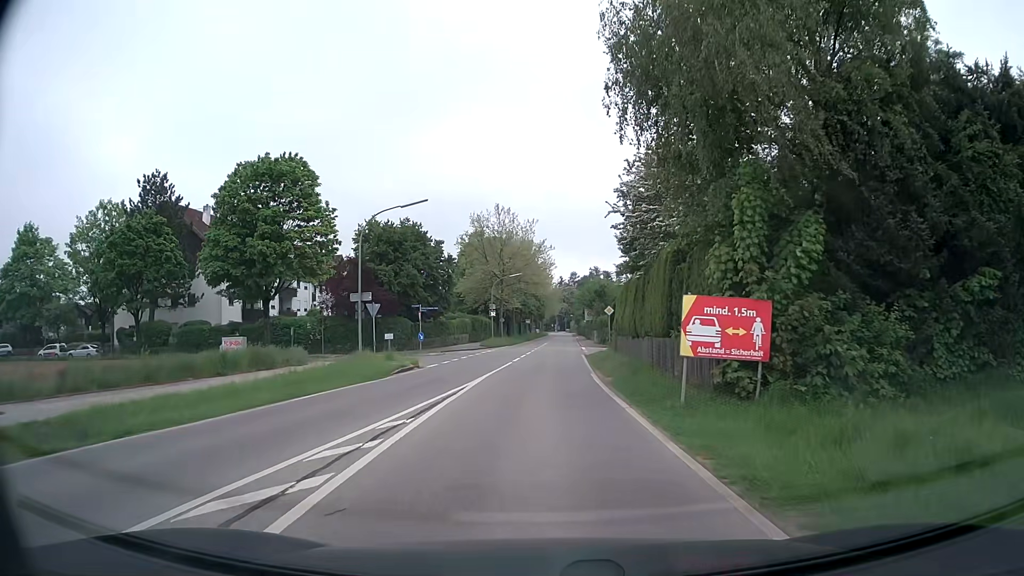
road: secondary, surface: asphalt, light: Day
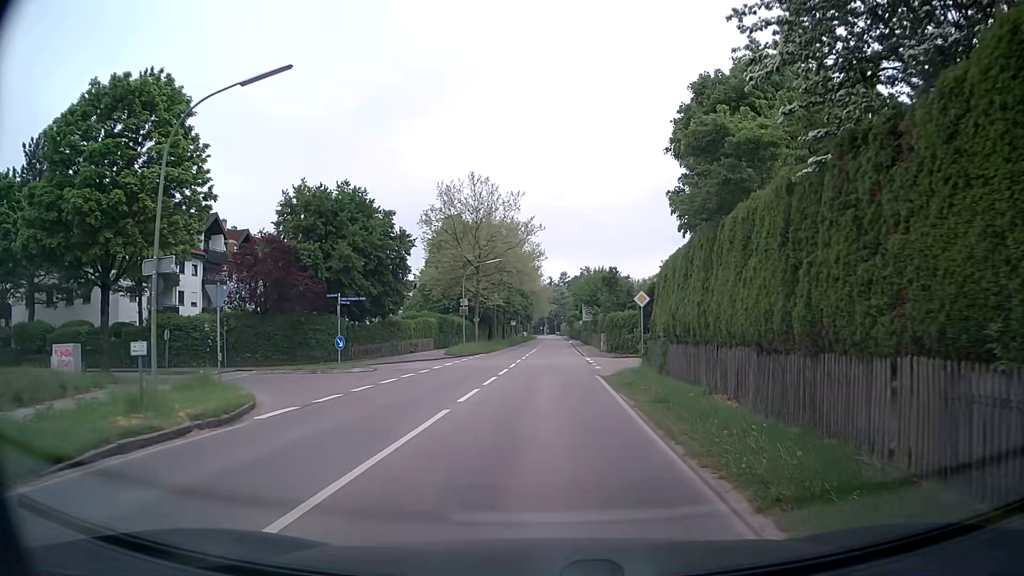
(0.0, +16.5) m; +2°
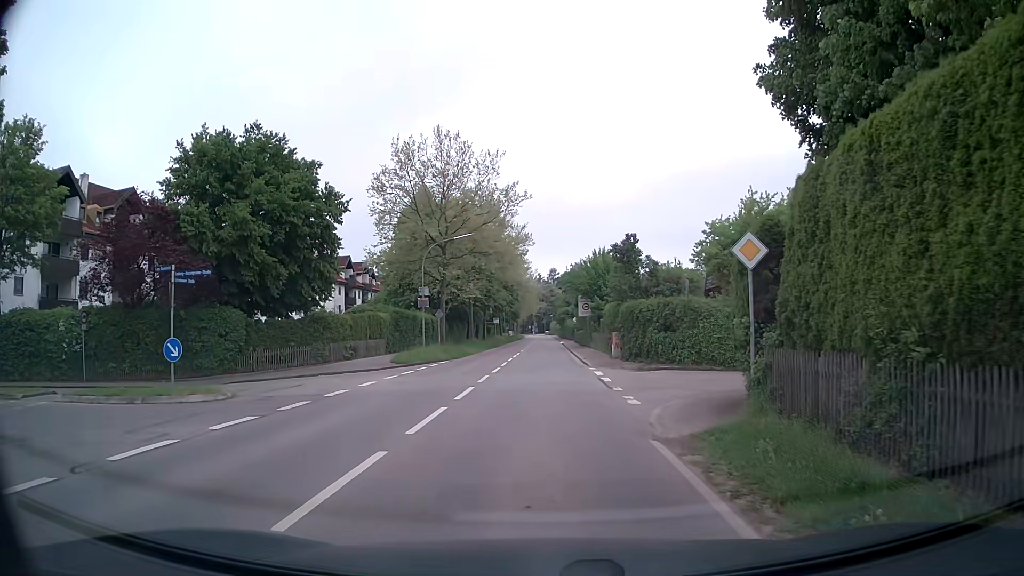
(-0.1, +13.3) m; 0°
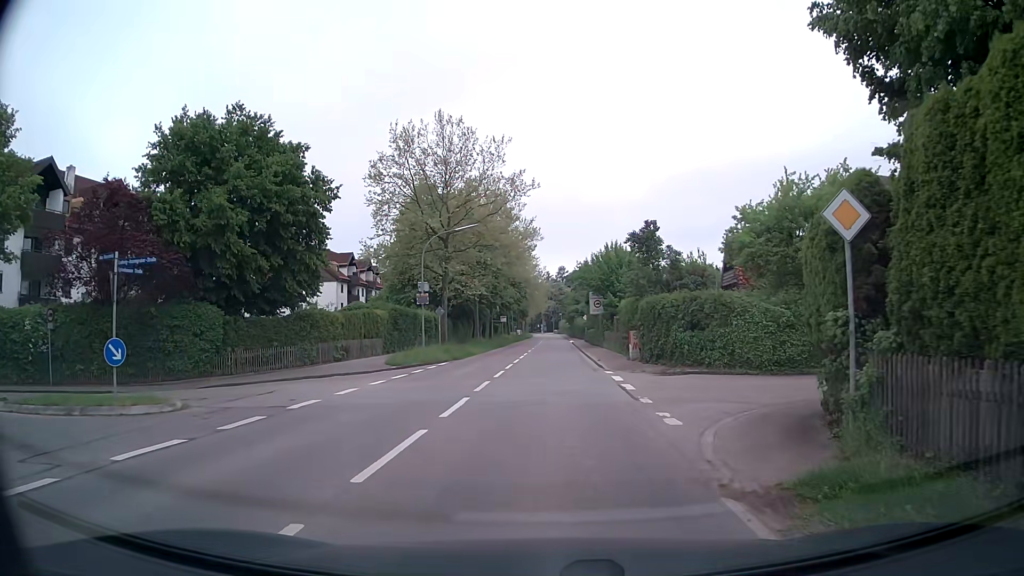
(-0.1, +3.1) m; -2°
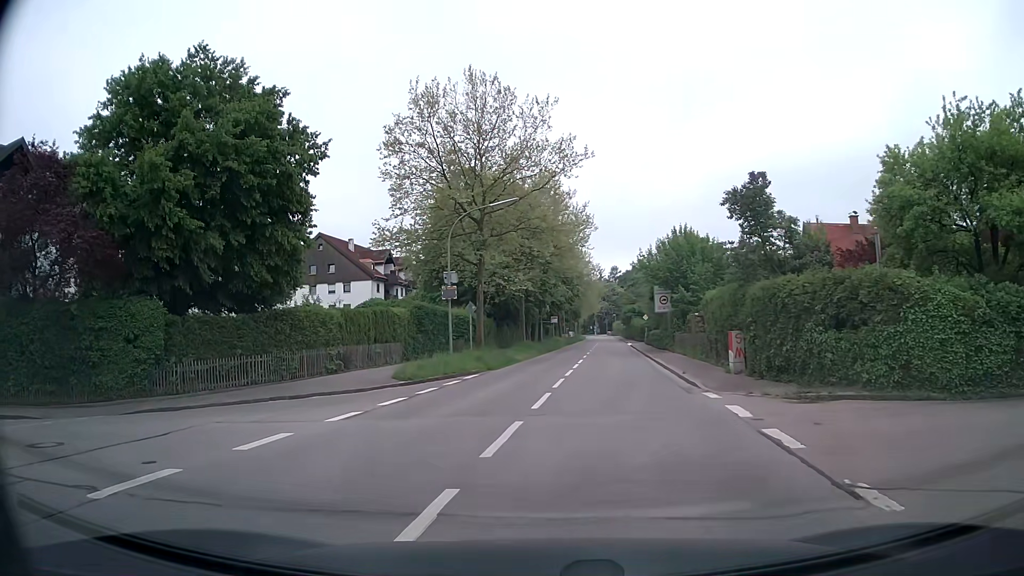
(0.0, +7.8) m; -4°
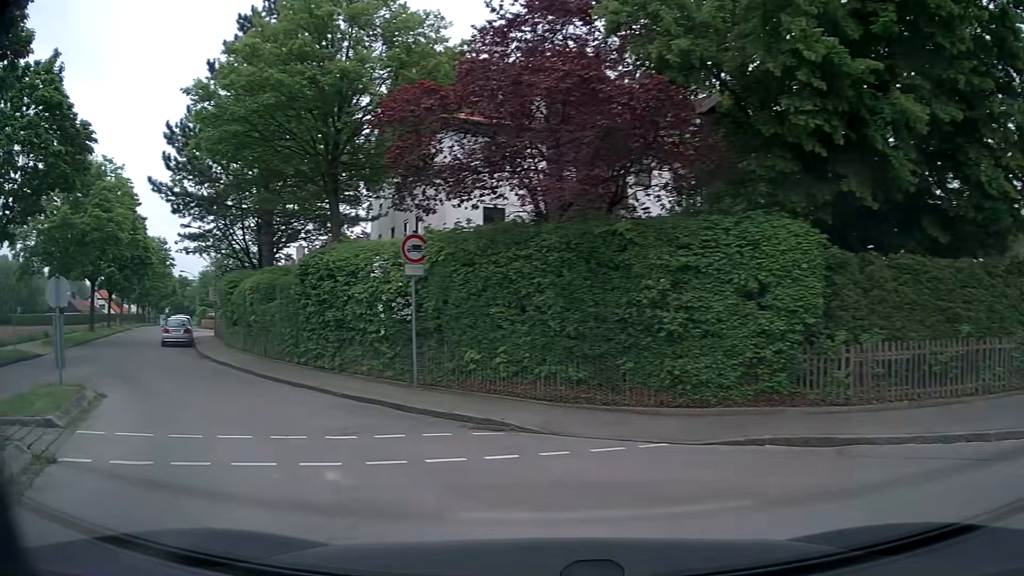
(-3.9, +9.6) m; -57°
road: residential
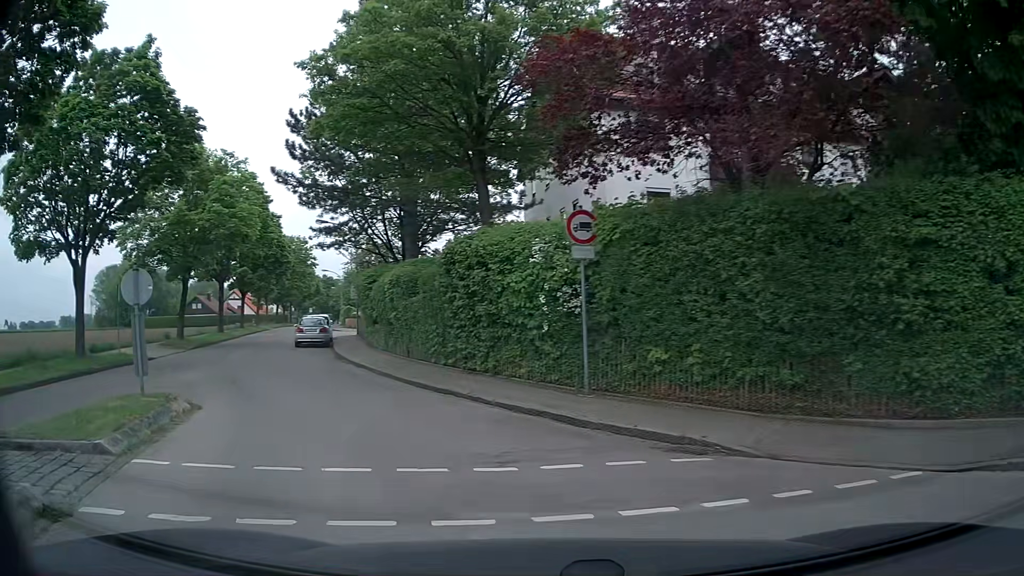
(-0.3, +2.4) m; -13°
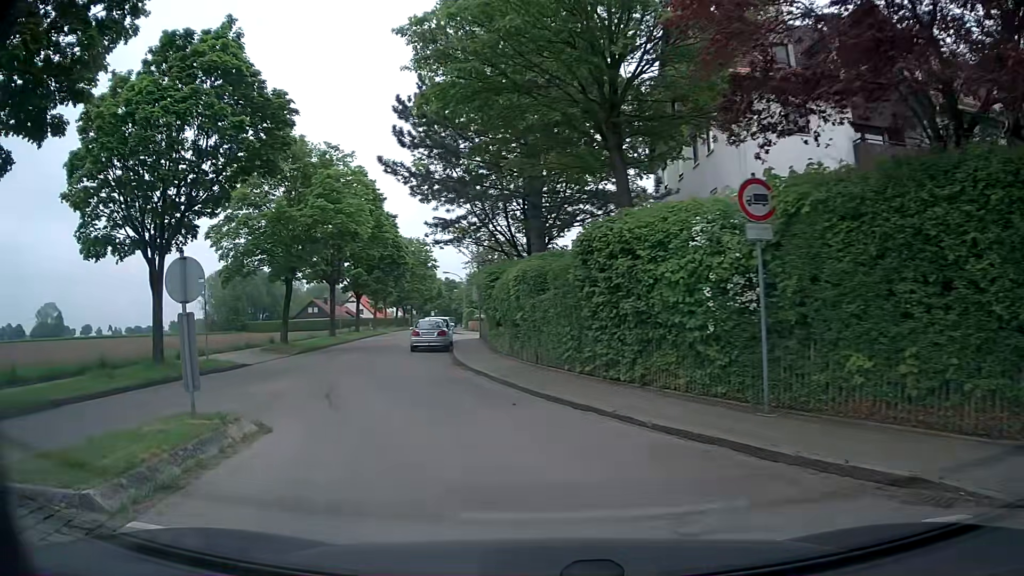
(-0.2, +2.5) m; -9°
